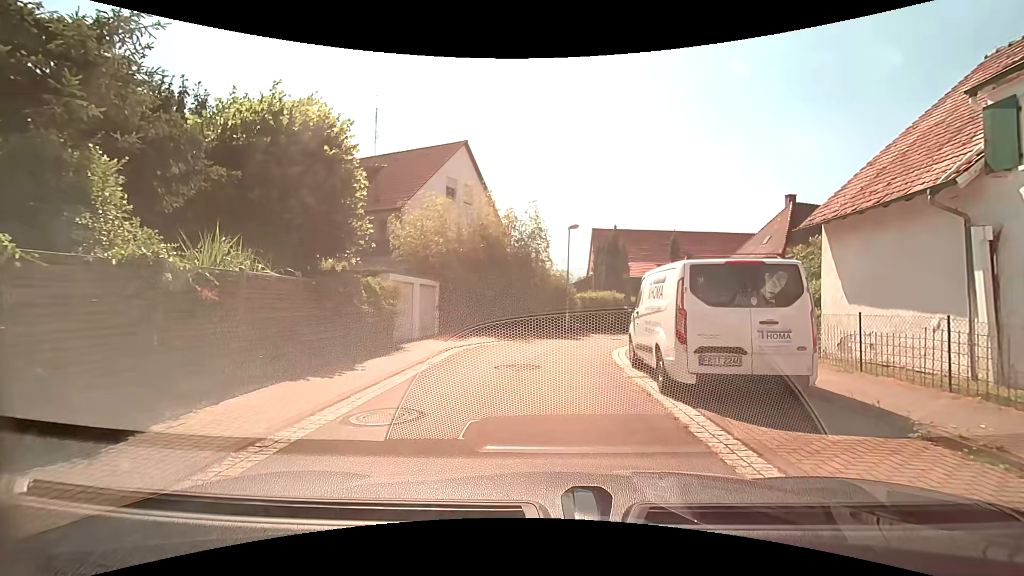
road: residential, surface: asphalt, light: Day
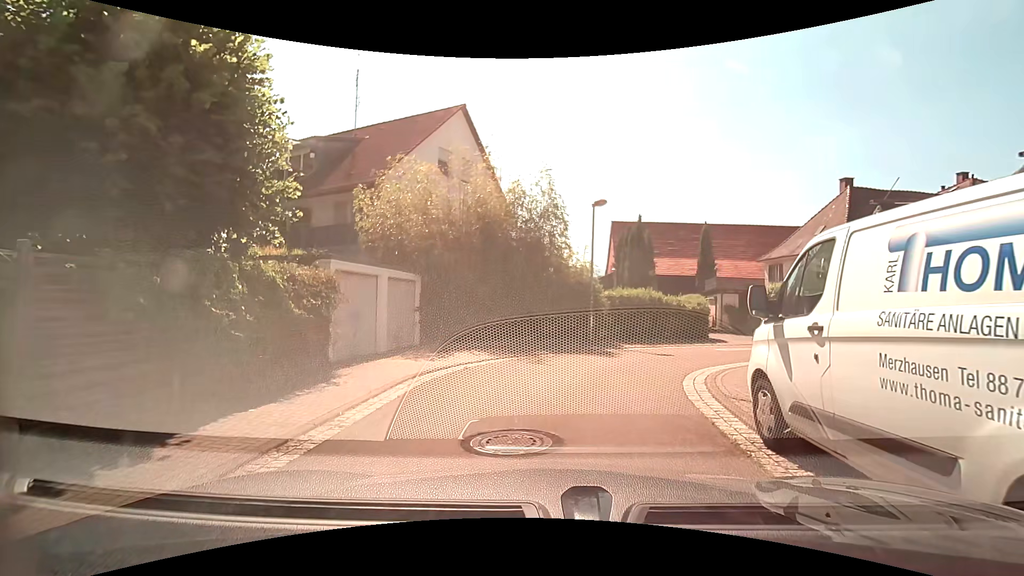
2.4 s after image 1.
(-0.1, +5.4) m; 0°
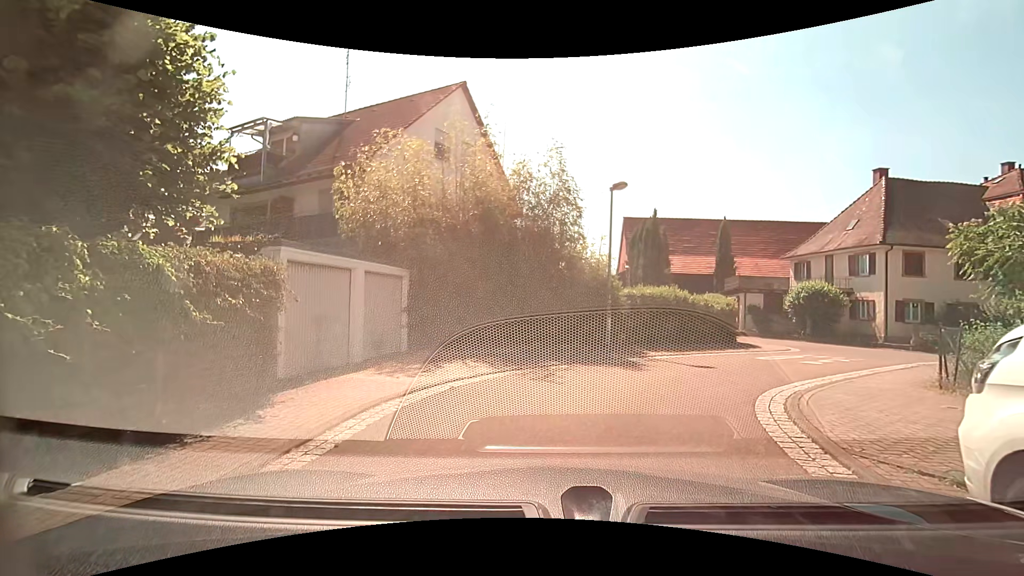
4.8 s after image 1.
(0.0, +2.5) m; 0°
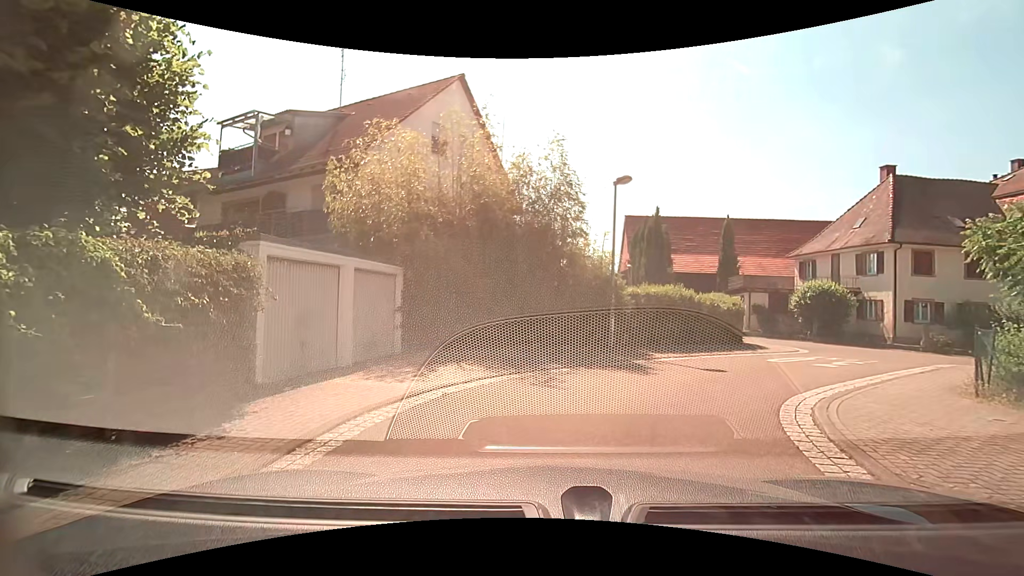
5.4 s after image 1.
(0.0, +0.7) m; 0°
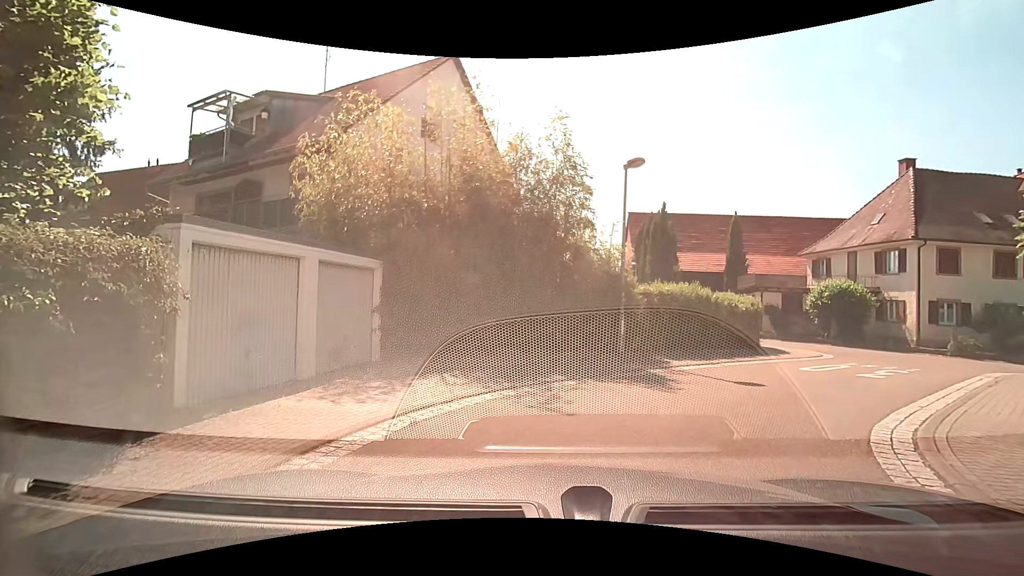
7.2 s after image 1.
(0.0, +1.7) m; 0°
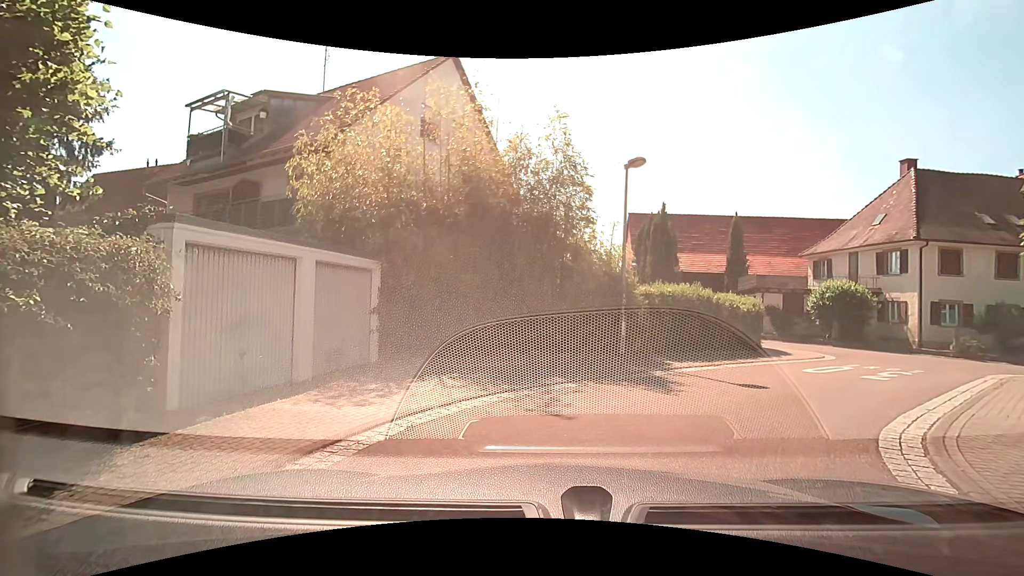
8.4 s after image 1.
(0.0, +0.2) m; 0°
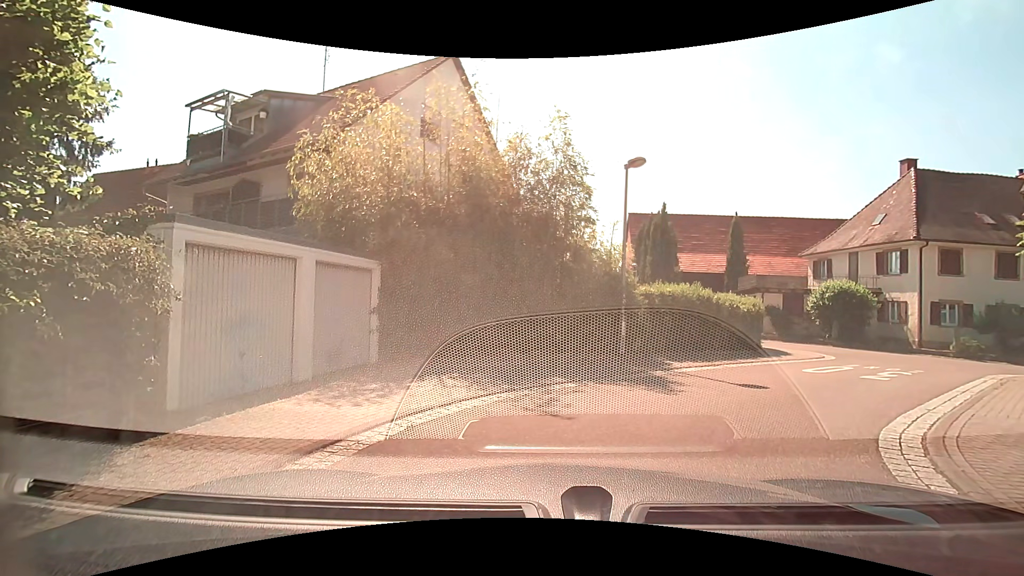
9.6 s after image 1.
(0.0, 0.0) m; 0°
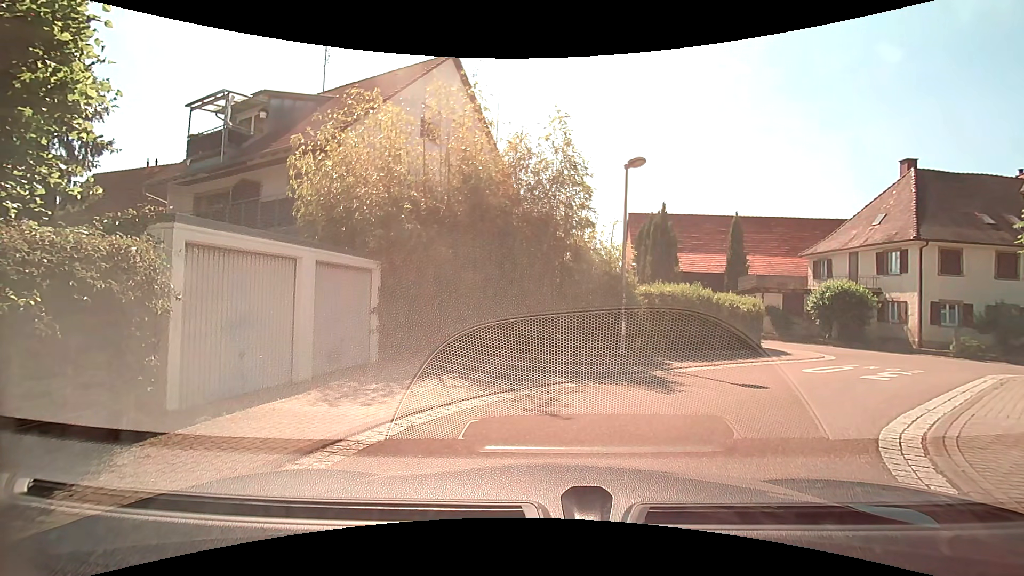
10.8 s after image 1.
(0.0, 0.0) m; 0°
